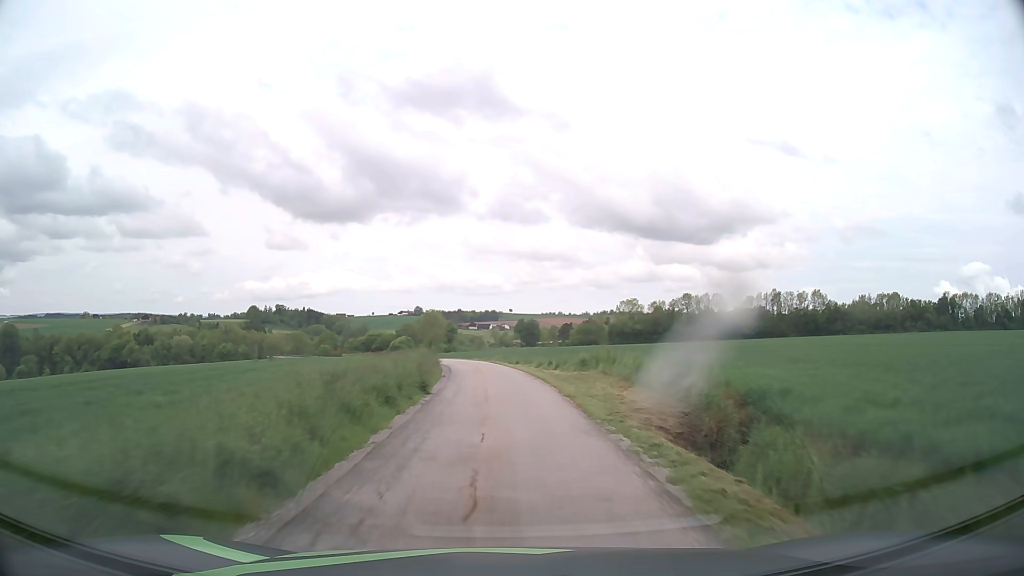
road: unclassified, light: Day
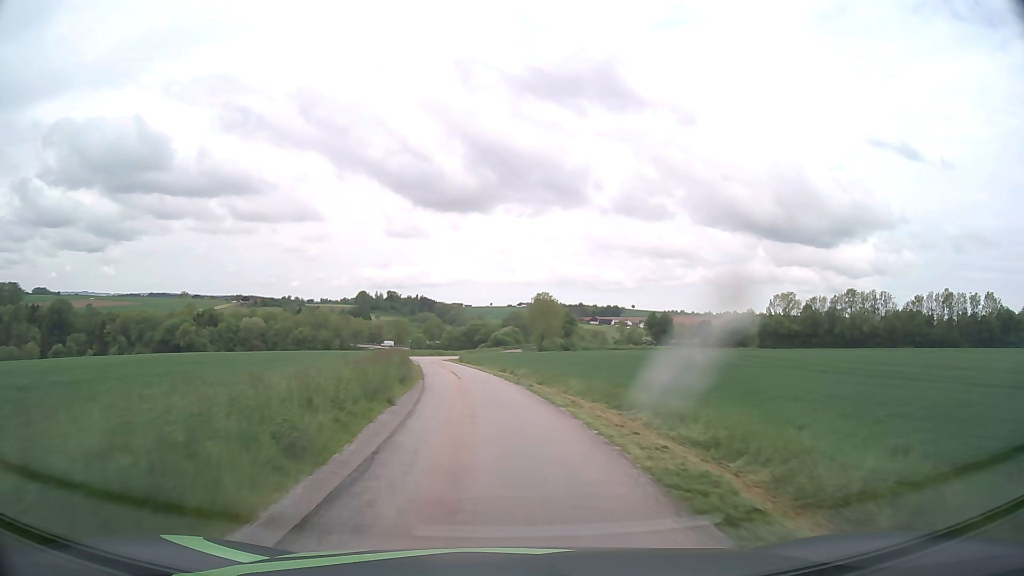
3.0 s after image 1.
(-3.1, +47.6) m; -10°
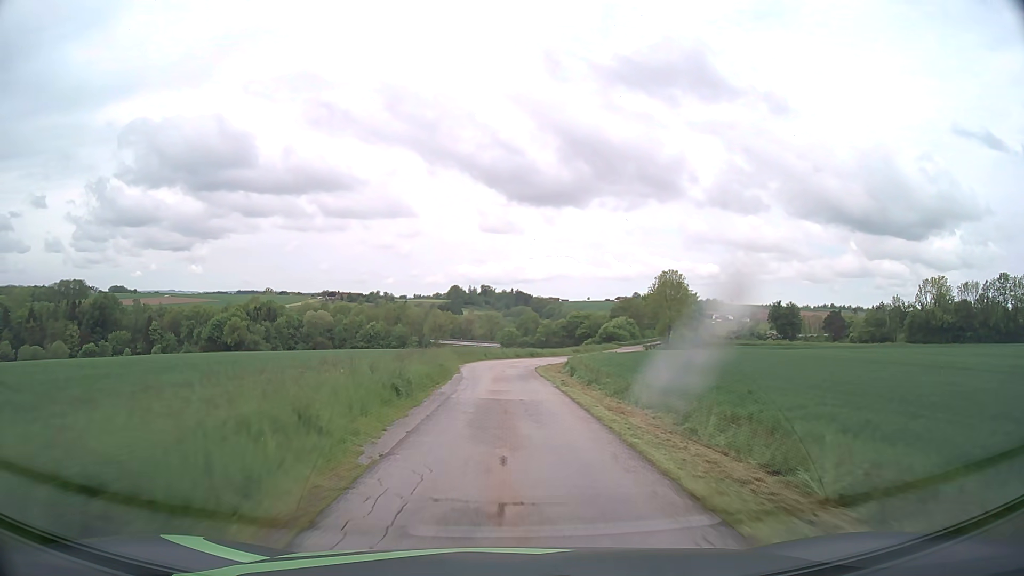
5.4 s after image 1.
(-3.0, +37.6) m; -8°
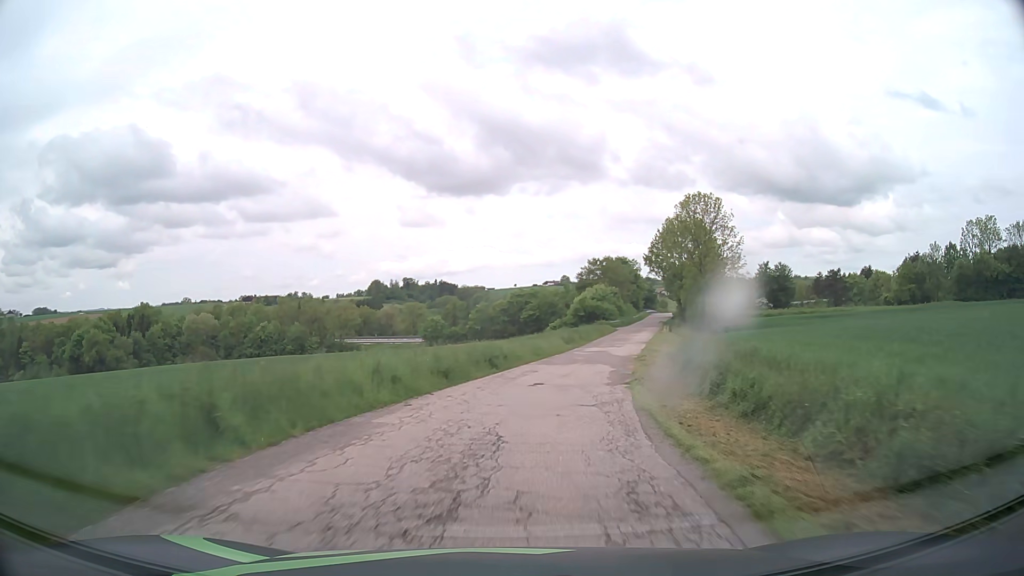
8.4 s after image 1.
(+0.6, +48.4) m; +6°
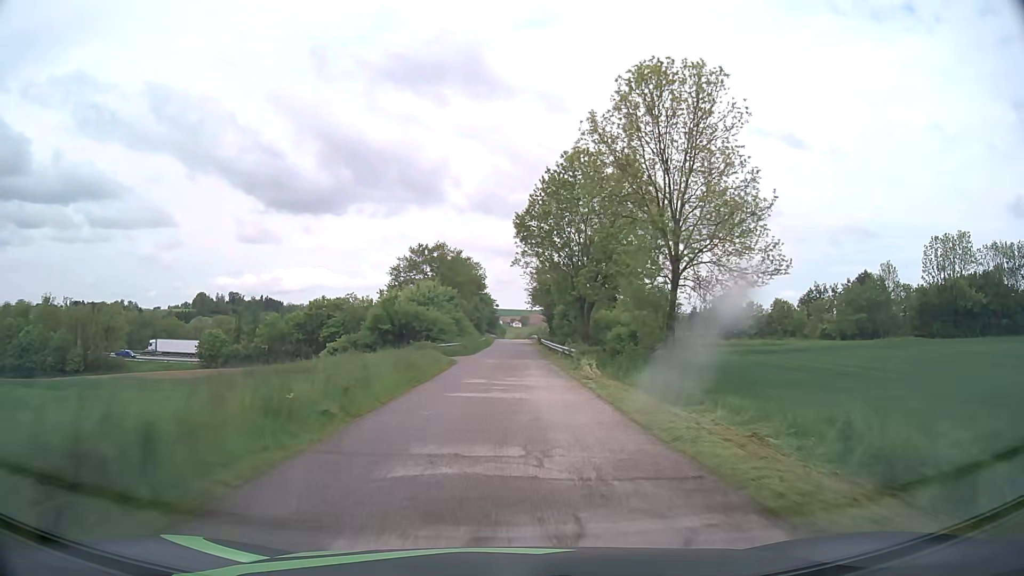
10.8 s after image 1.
(+5.7, +39.6) m; +14°
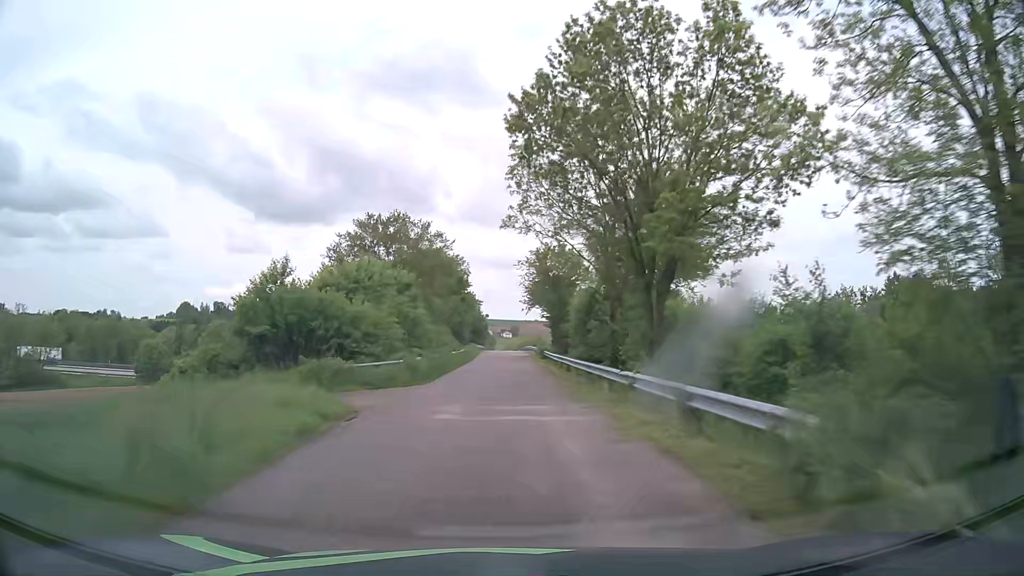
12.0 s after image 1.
(+0.2, +21.0) m; +1°
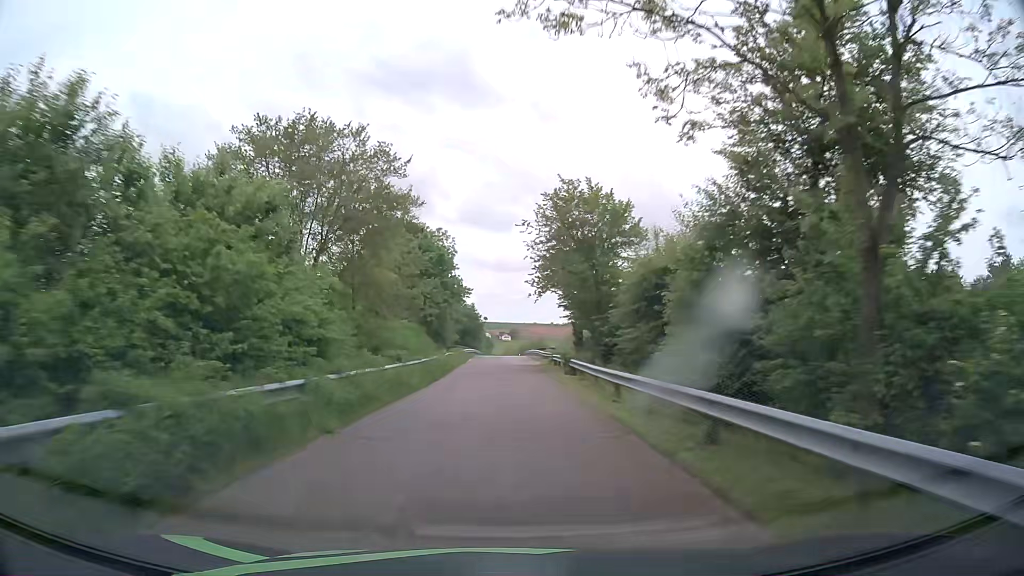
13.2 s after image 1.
(0.0, +21.4) m; 0°
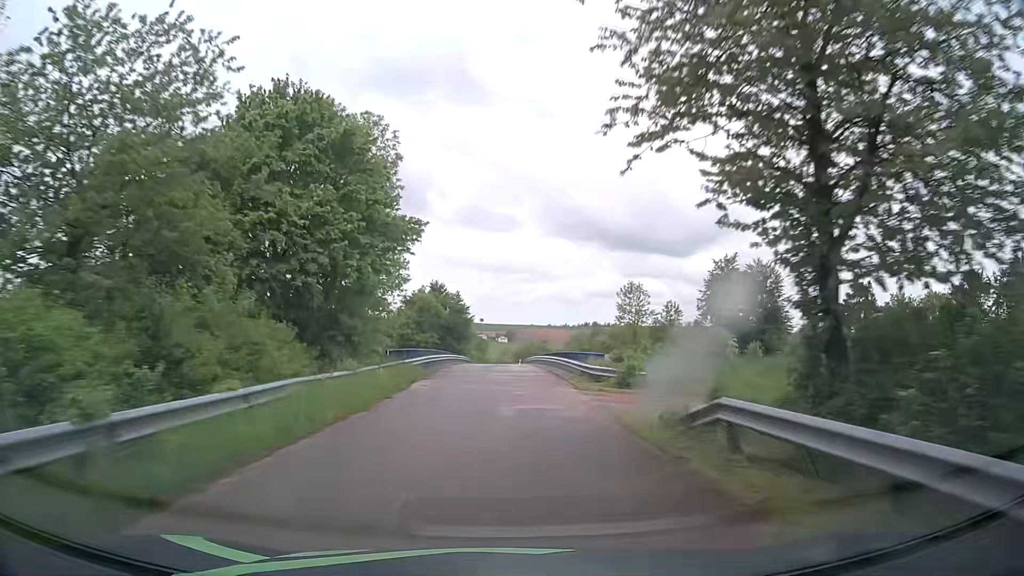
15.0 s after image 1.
(+0.1, +32.5) m; 0°
(0, +10) (0, +20) (0, +30) (0, +40) (+1, +50) (+1, +60) (+1, +70) (+1, +80) (+1, +90) (+1, +100) m
